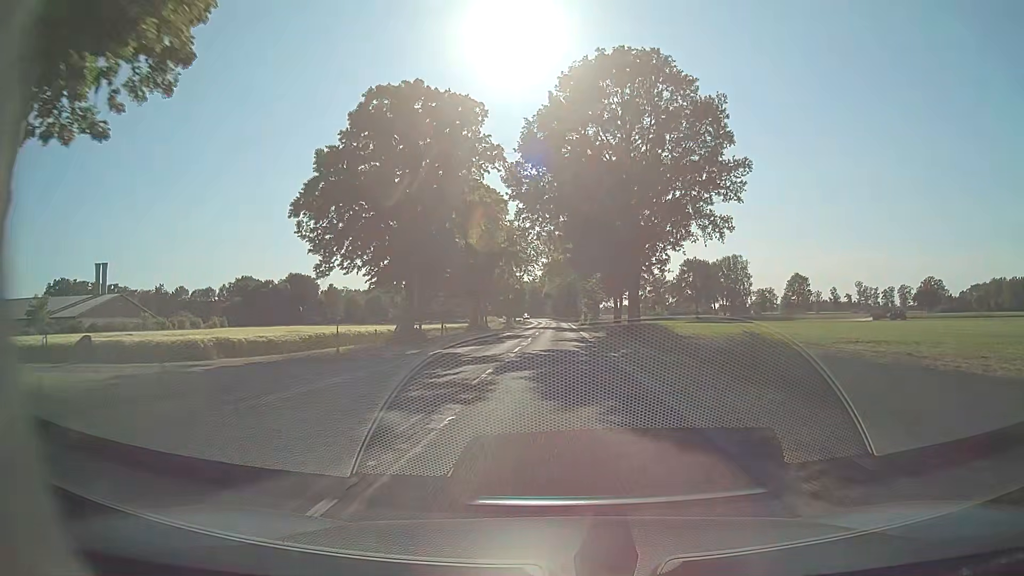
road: secondary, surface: asphalt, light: Day
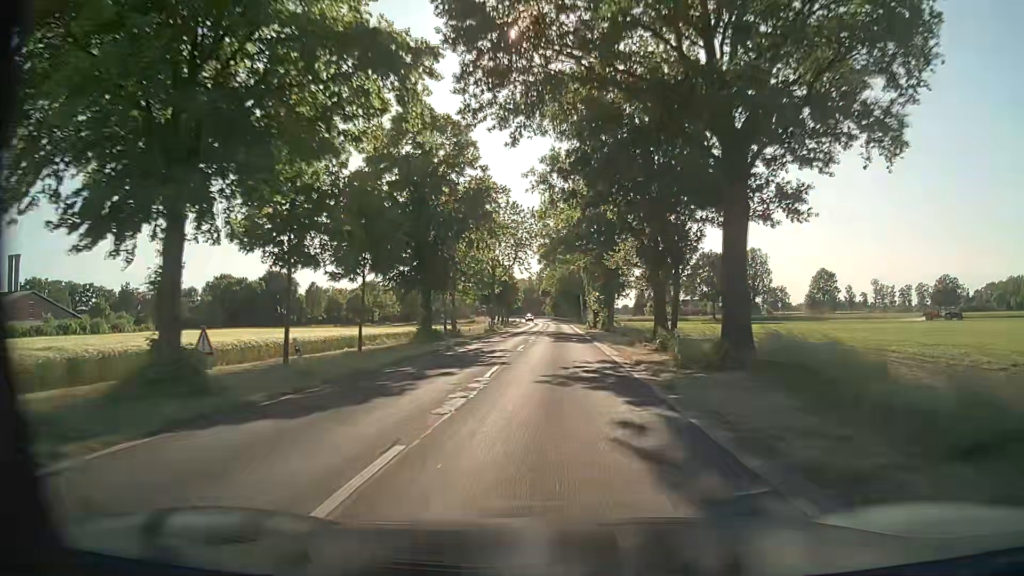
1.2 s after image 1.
(+0.1, +22.2) m; 0°
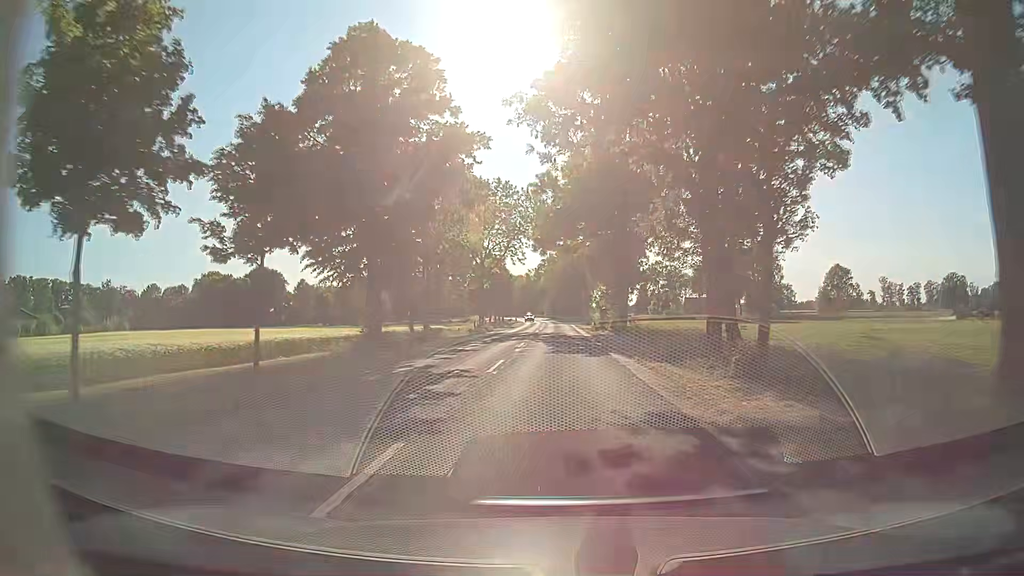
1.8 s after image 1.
(0.0, +11.1) m; 0°
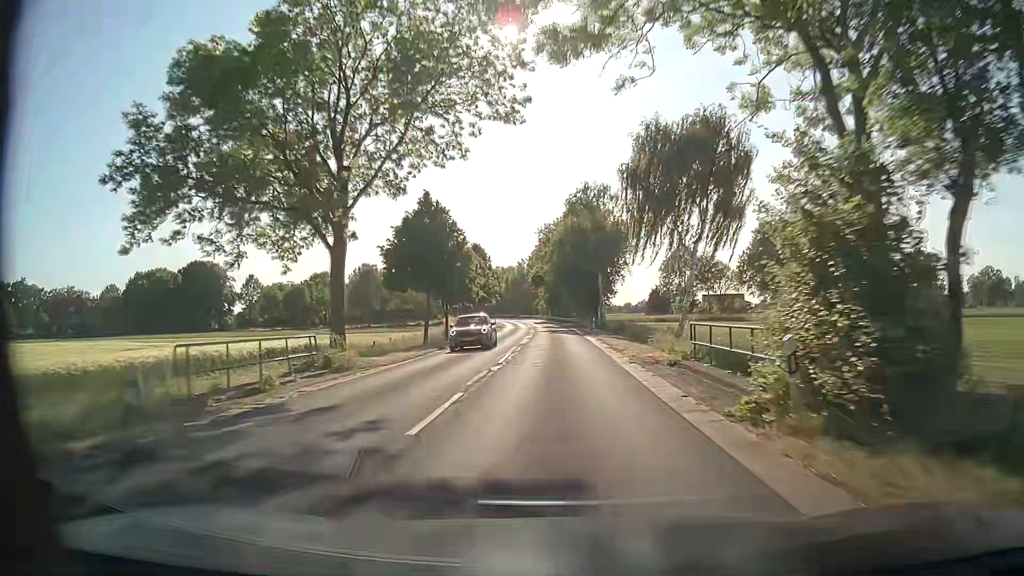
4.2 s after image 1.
(+0.1, +44.3) m; 0°
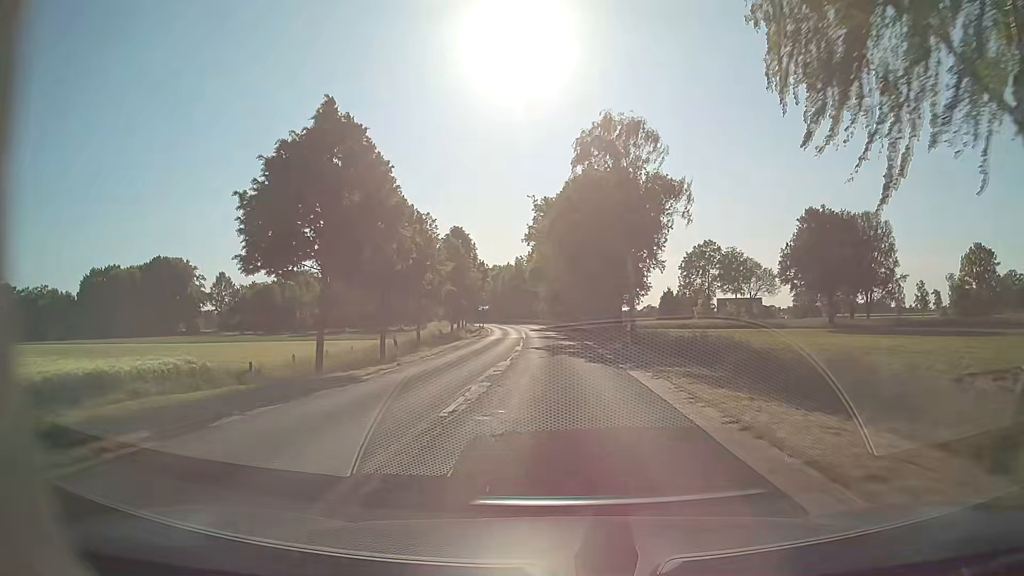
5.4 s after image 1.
(0.0, +22.2) m; 0°
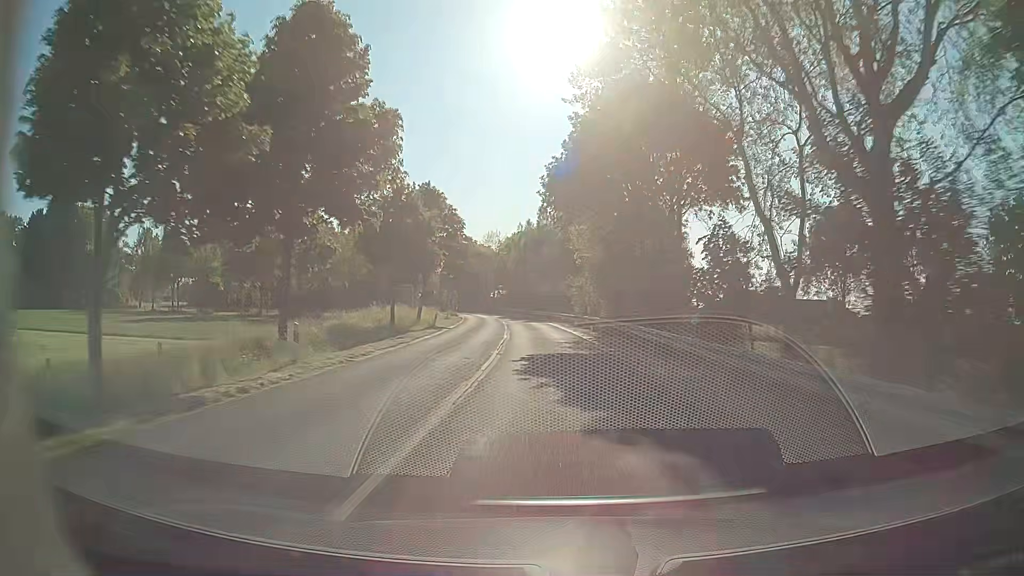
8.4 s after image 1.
(-1.1, +55.4) m; -3°
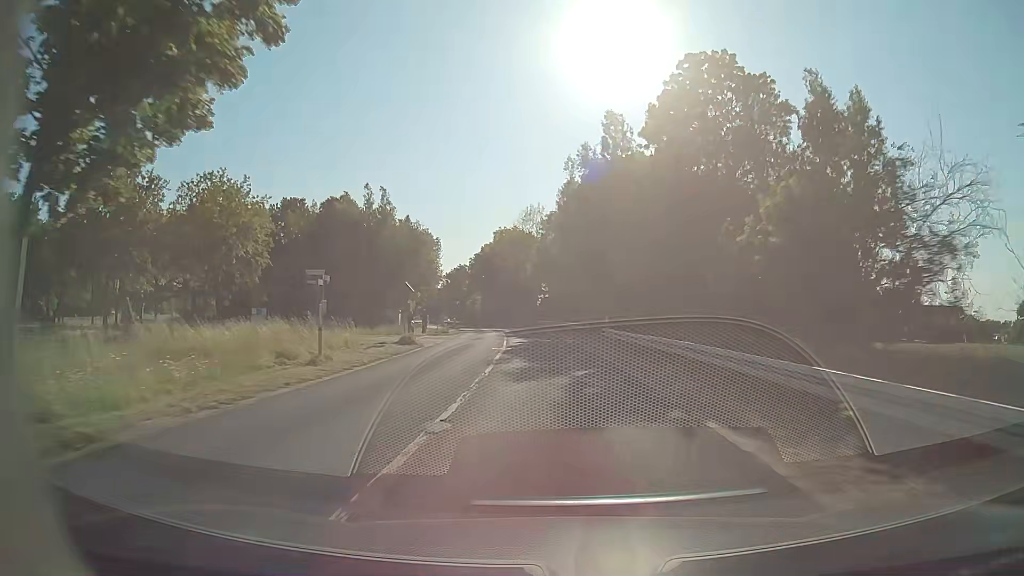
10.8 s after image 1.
(-1.6, +44.2) m; -4°
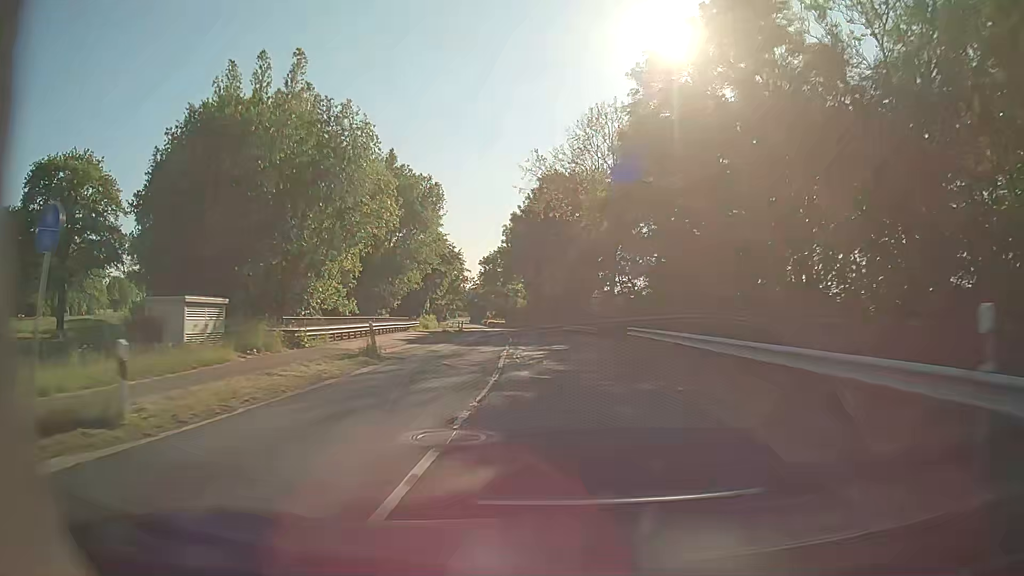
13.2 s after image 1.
(-2.3, +44.3) m; -6°
(0, +10) (0, +20) (-1, +30) (-1, +40) (-2, +50) (-3, +60) (-4, +70) (-6, +80) (-7, +90) (-9, +99) m
